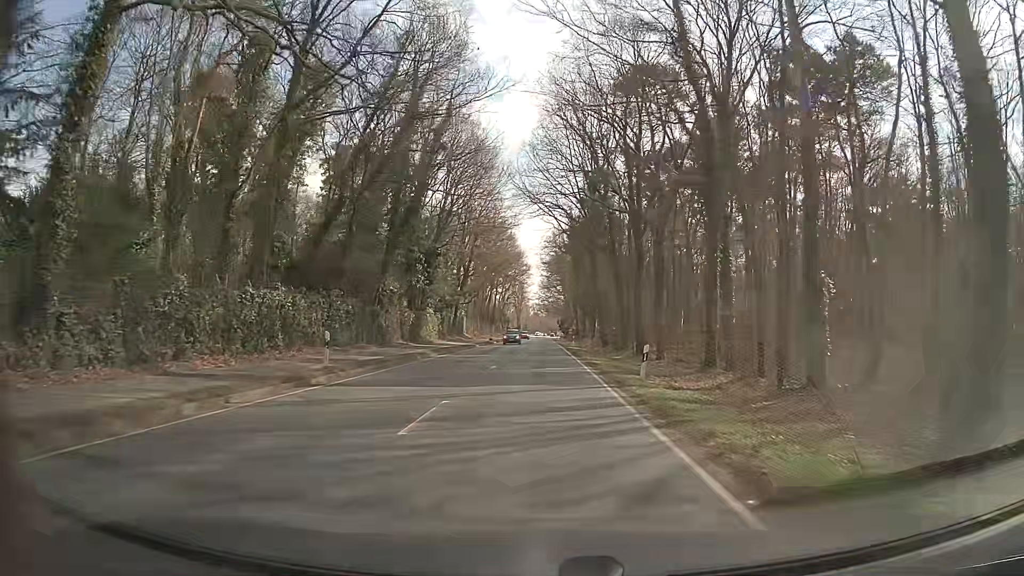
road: secondary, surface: asphalt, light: Day
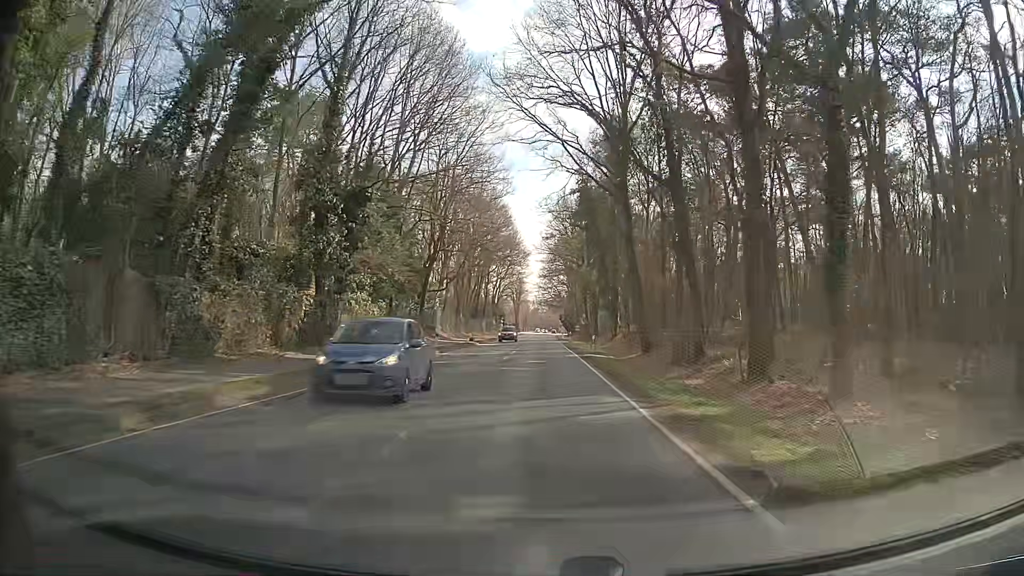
(+0.1, +22.1) m; 0°
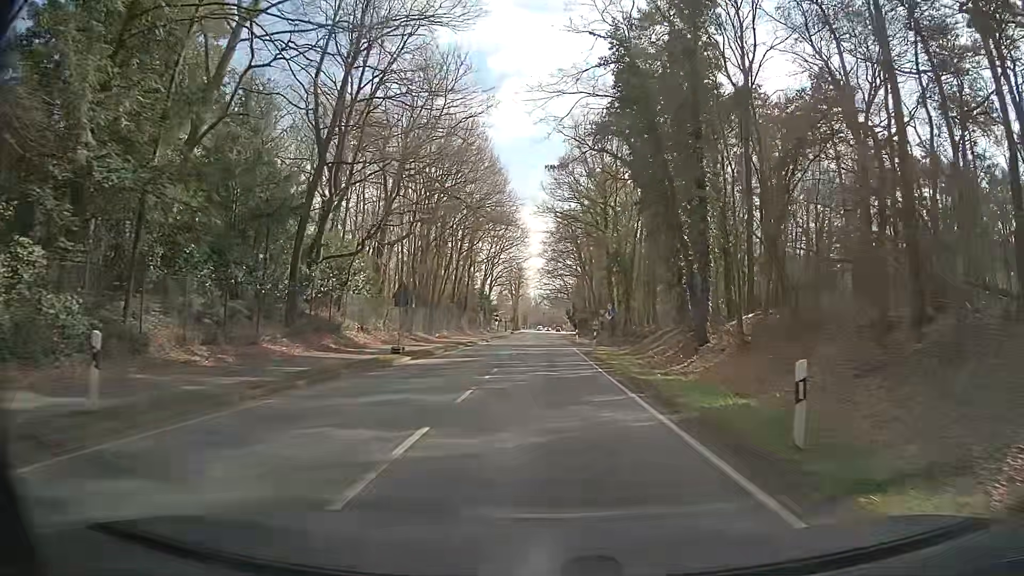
(+0.2, +29.9) m; 0°
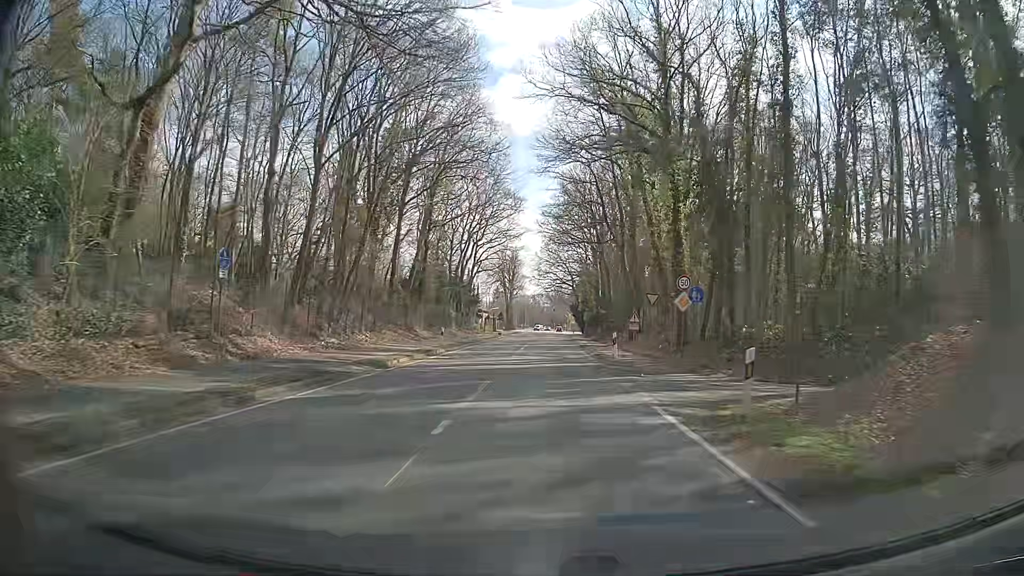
(-0.2, +29.6) m; 0°
(0, +10) (0, +20) (0, +30) (0, +40) (+1, +50) (+1, +60) (+1, +70) (+2, +80) (+2, +90) (+2, +100) m
